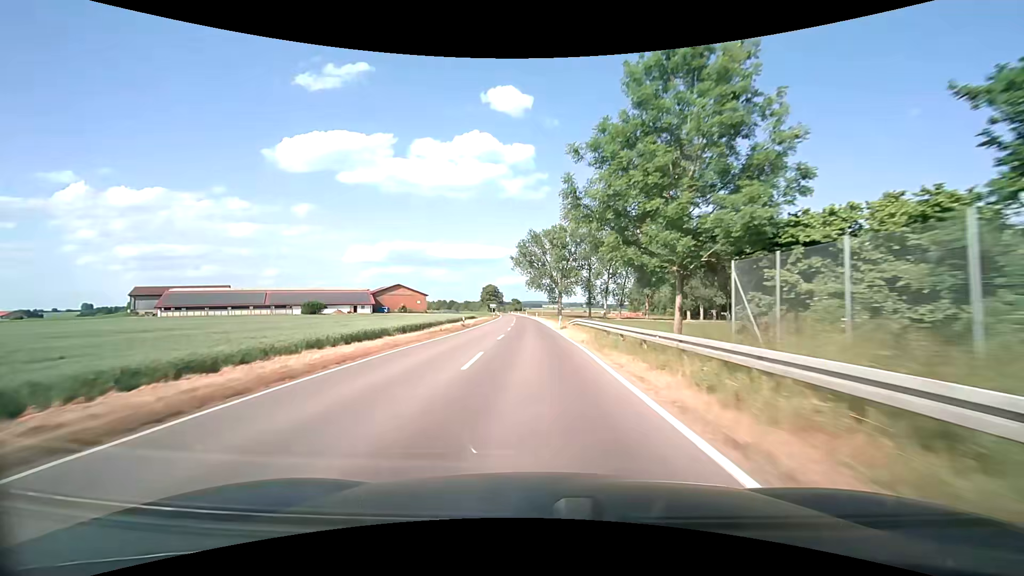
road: secondary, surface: asphalt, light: Day
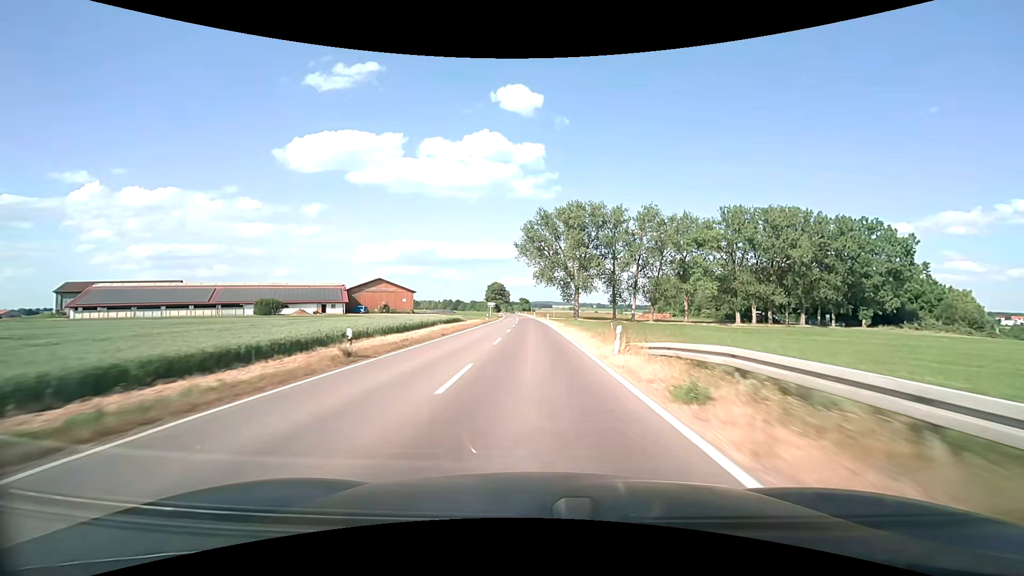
(-0.2, +27.2) m; -1°
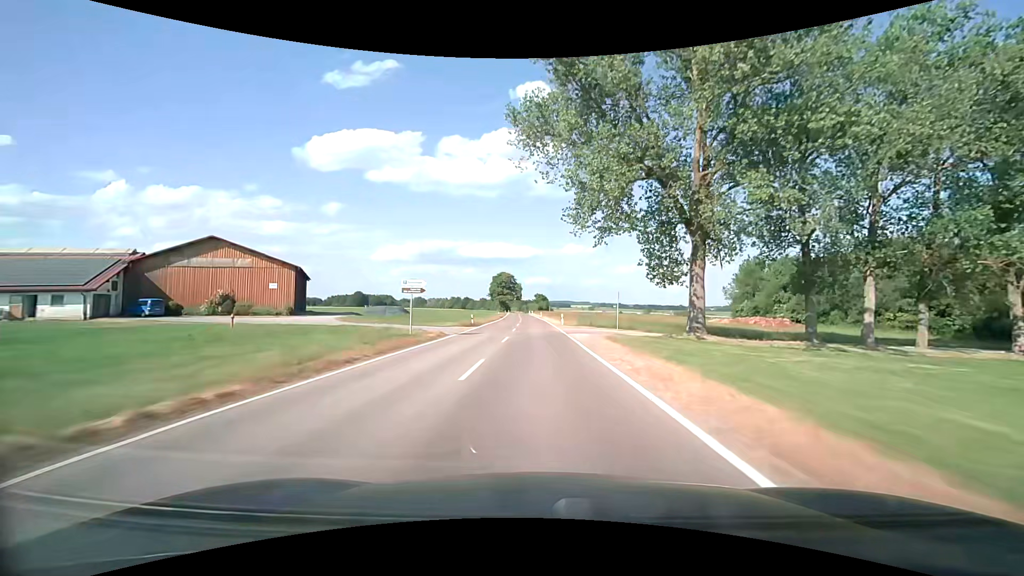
(-1.0, +70.9) m; -2°
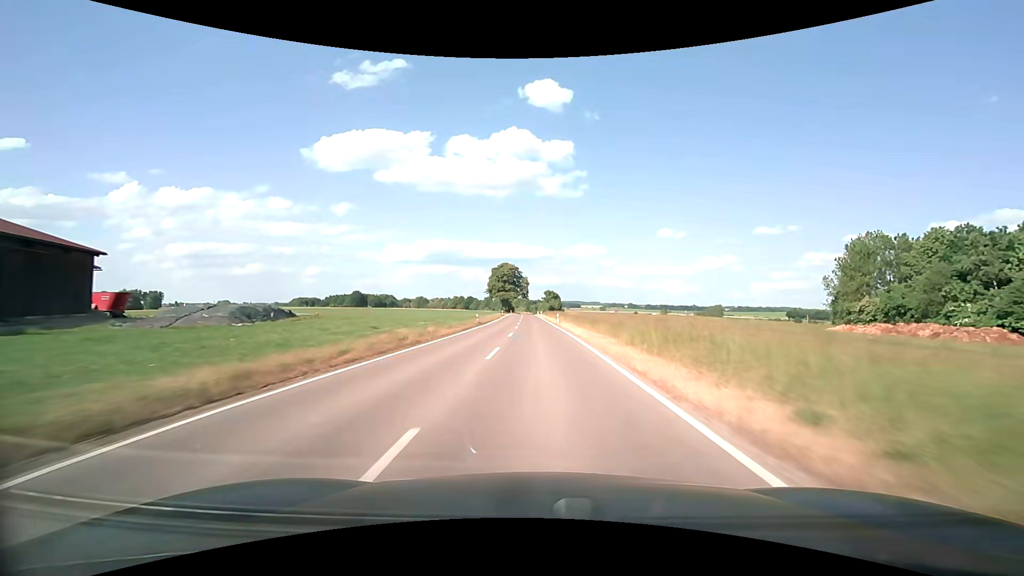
(-0.4, +44.3) m; -1°
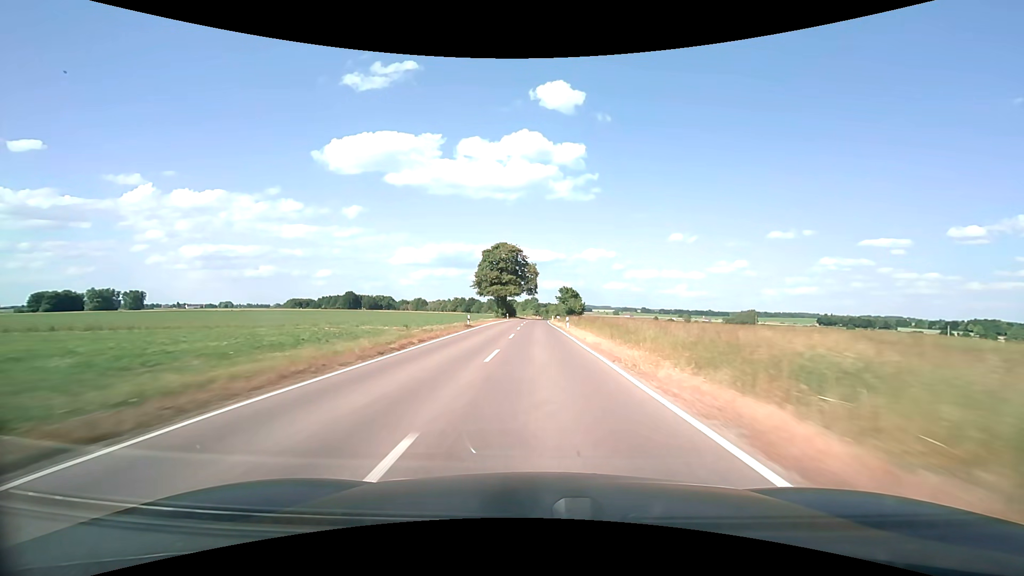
(-1.2, +60.5) m; -2°
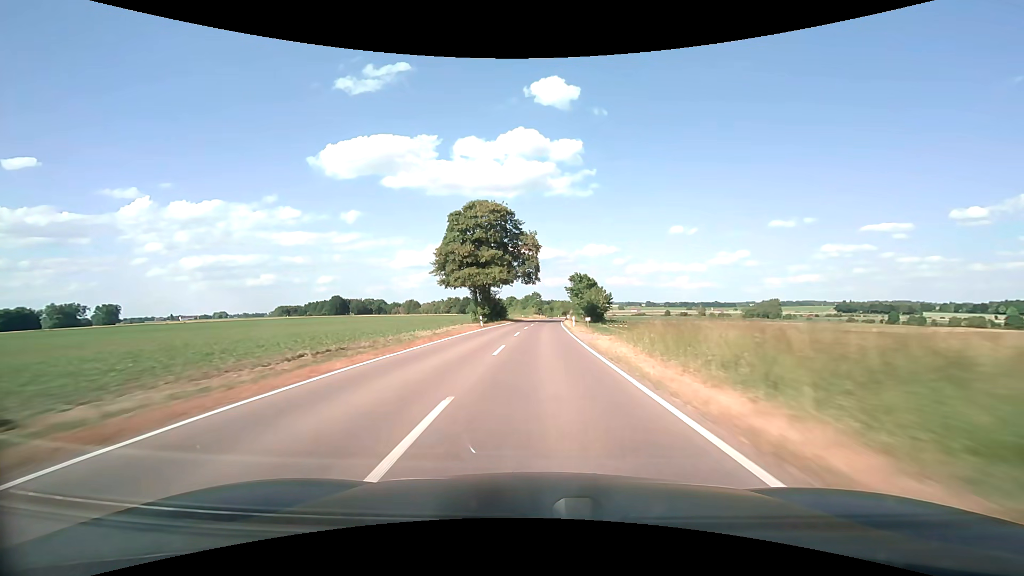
(-0.1, +45.9) m; 0°
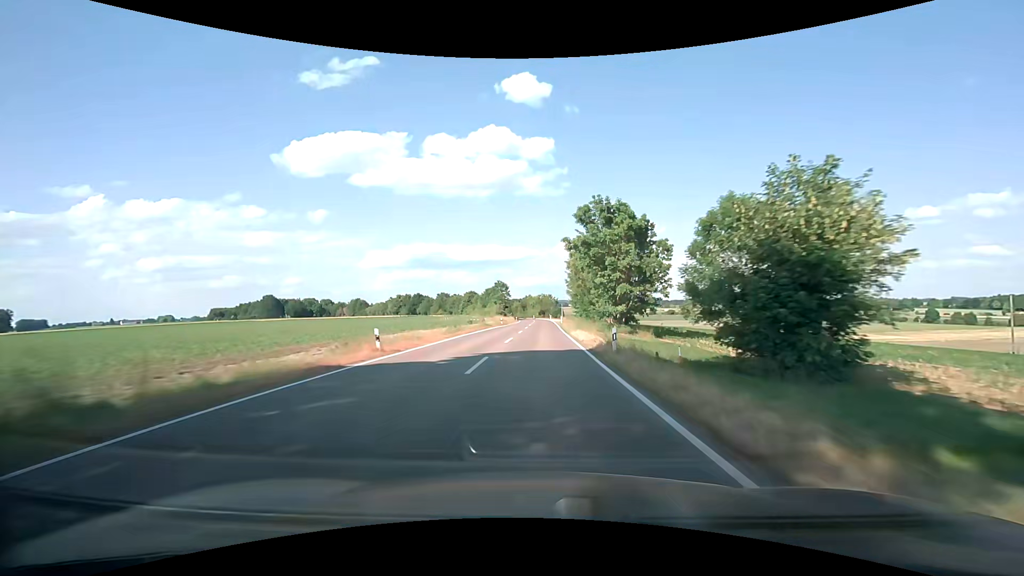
(+1.7, +76.4) m; +3°
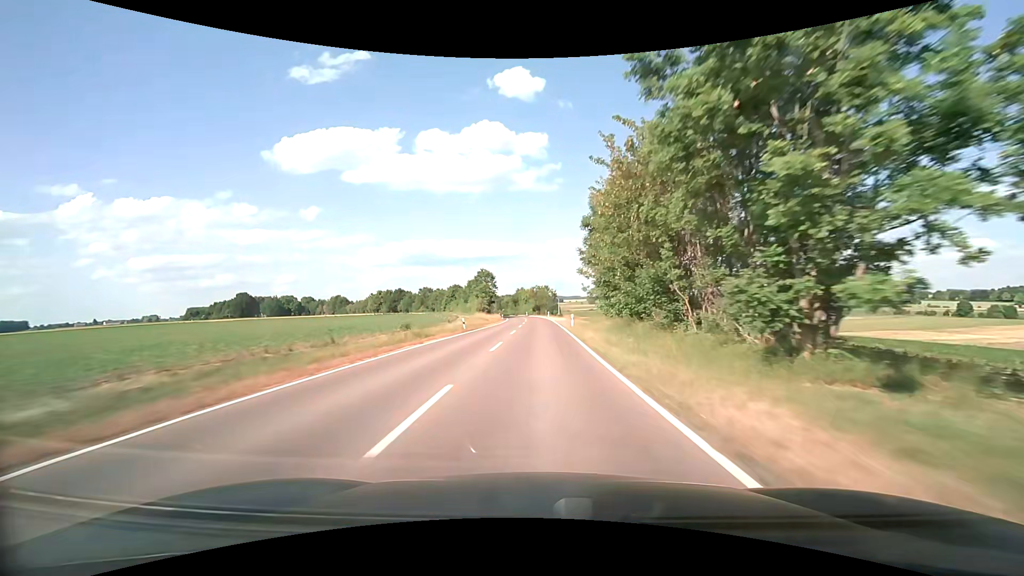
(+0.2, +30.4) m; +1°
(0, +10) (0, +20) (0, +30) (0, +40) (0, +50) (0, +60) (0, +70) (0, +80) (-1, +90) (-1, +100) m
